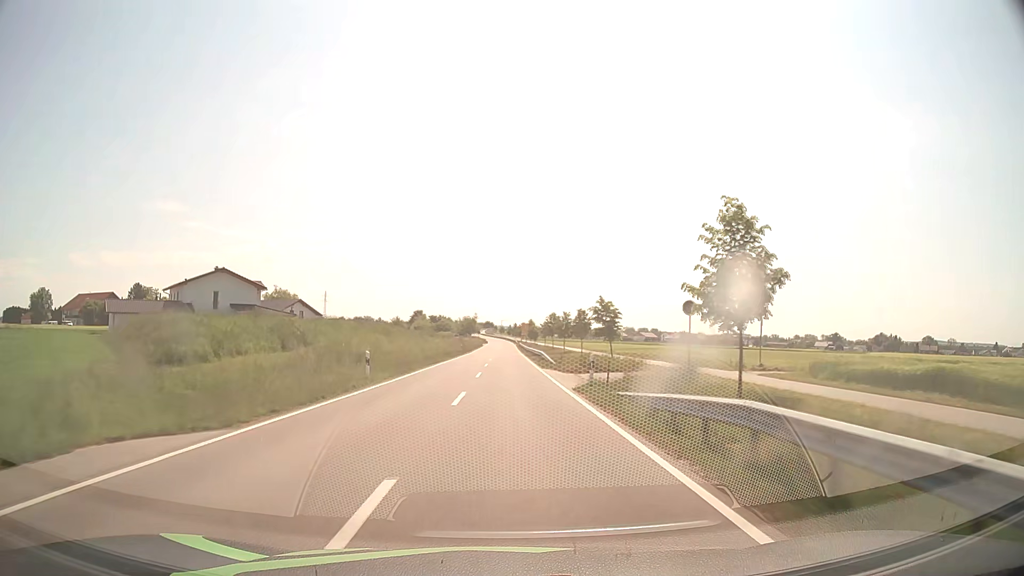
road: tertiary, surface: asphalt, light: Day
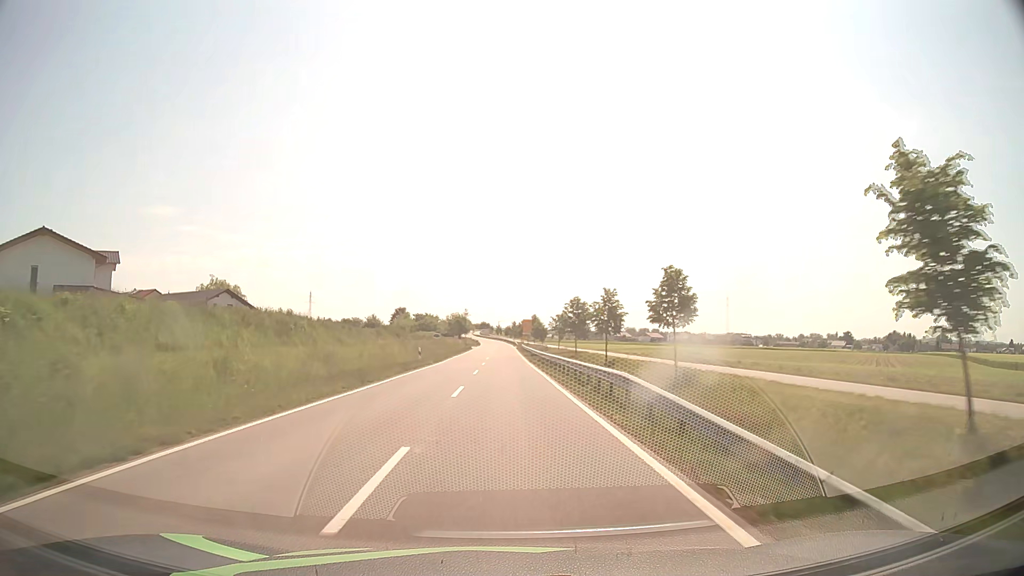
(+0.1, +33.9) m; 0°
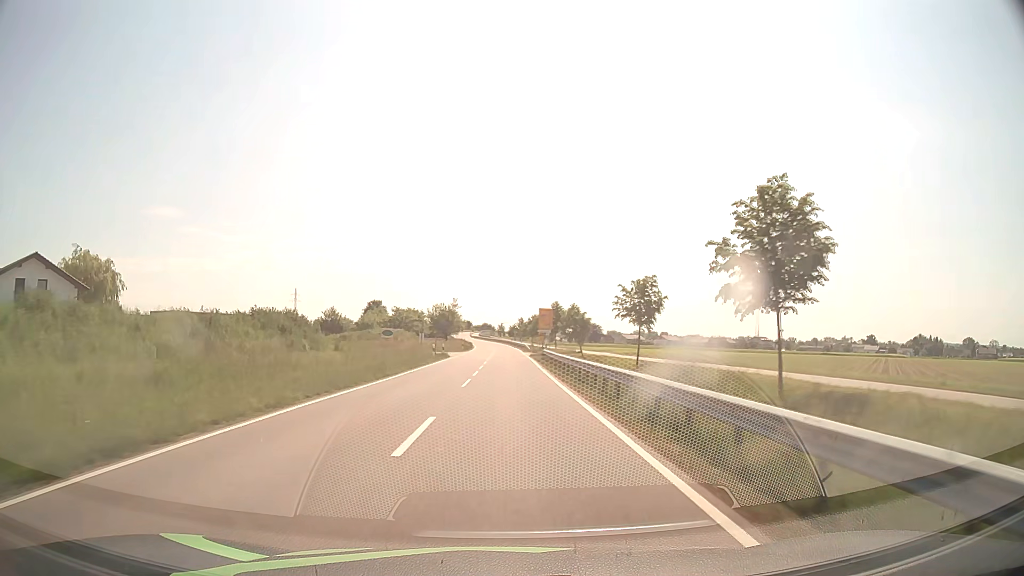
(-0.1, +45.1) m; 0°
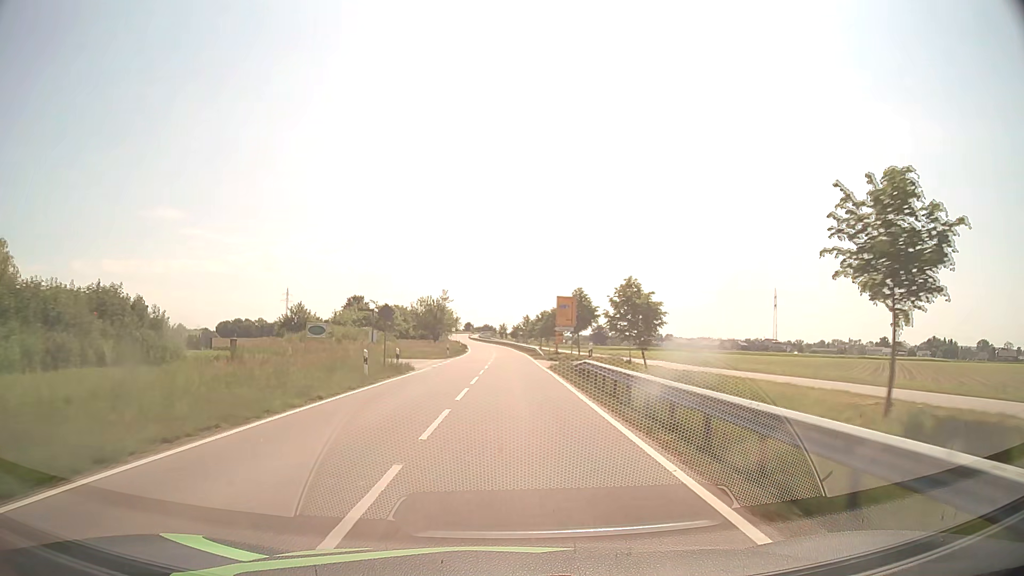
(0.0, +22.4) m; 0°
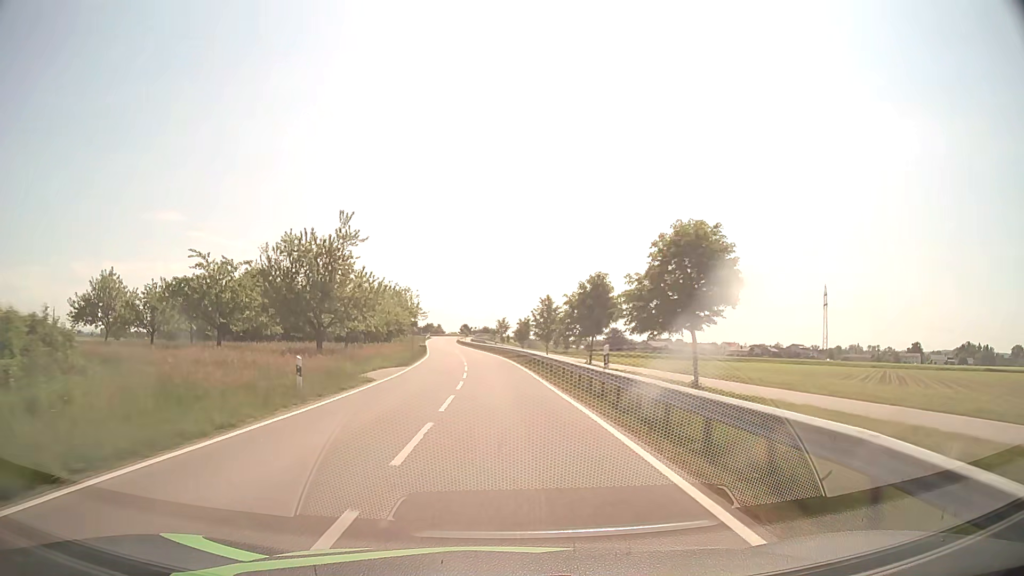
(+0.2, +56.1) m; 0°
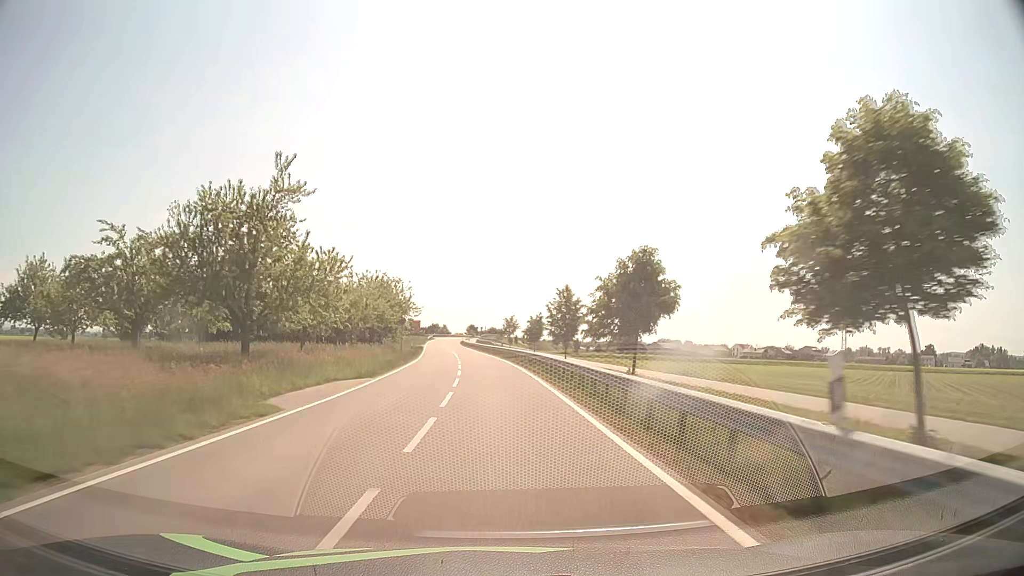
(-0.1, +11.2) m; -1°
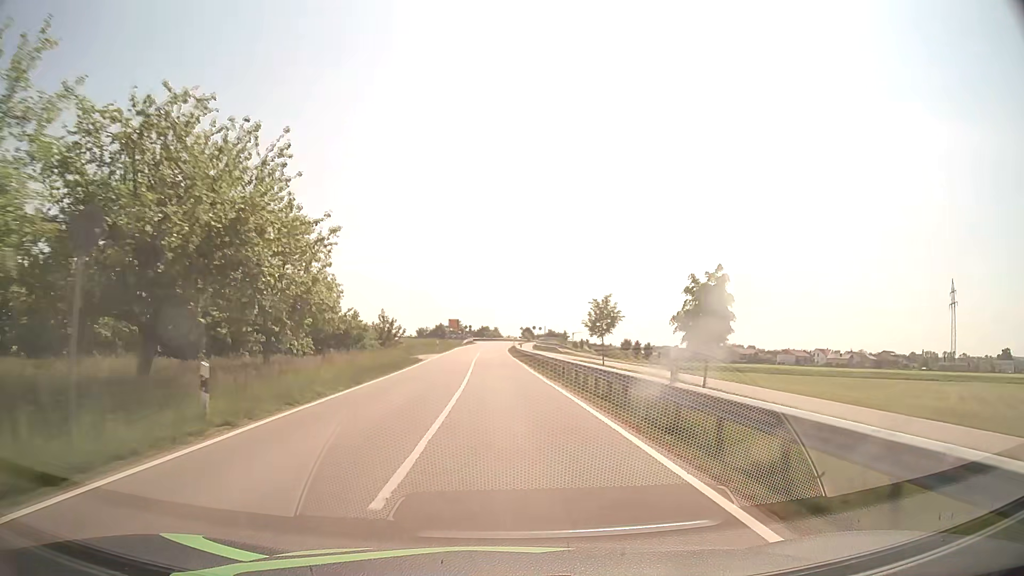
(-1.9, +44.9) m; -5°
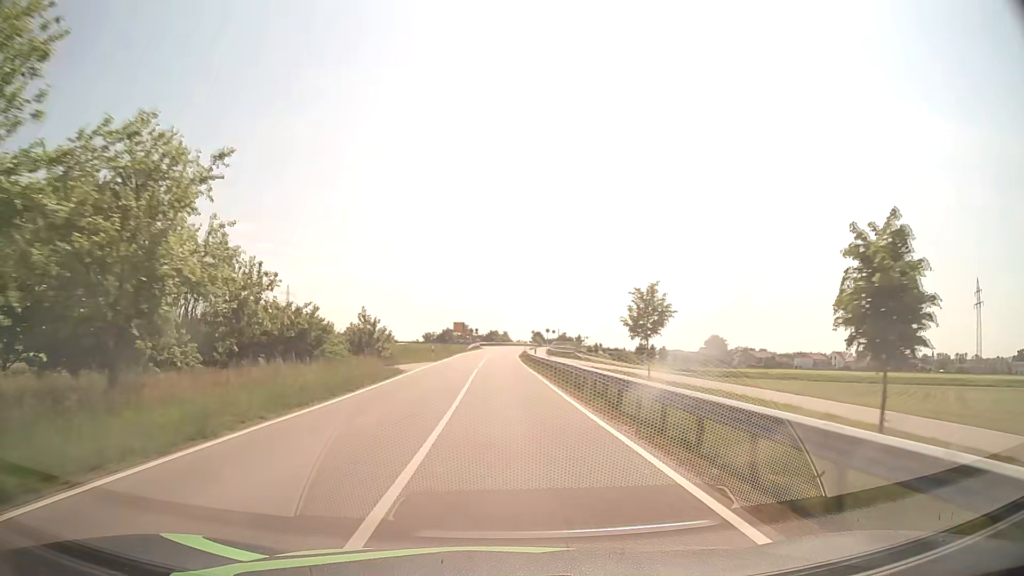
(-0.1, +11.2) m; -1°
(0, +10) (0, +20) (0, +30) (0, +40) (0, +50) (0, +60) (0, +70) (0, +80) (0, +90) (+1, +100) m
